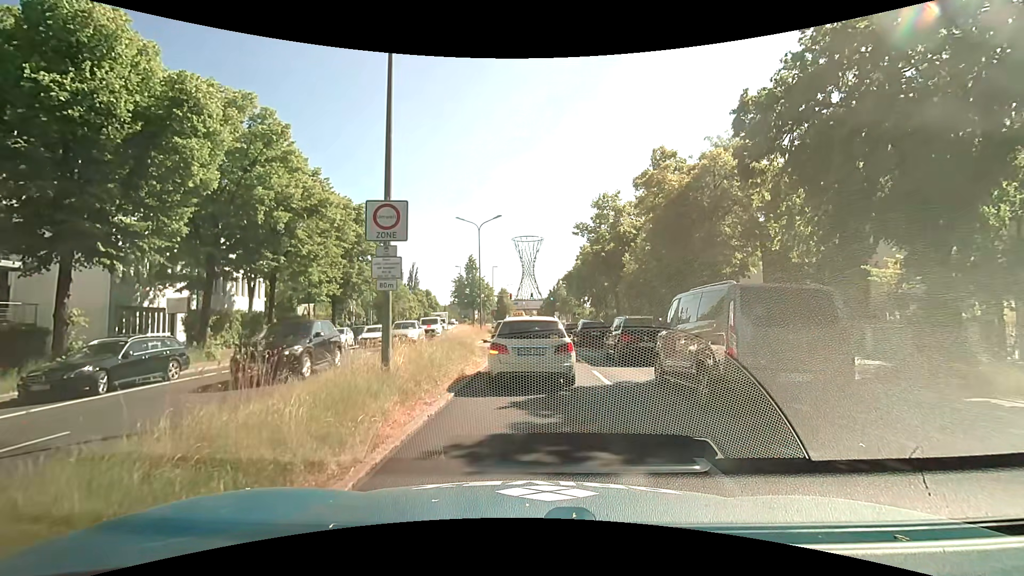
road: primary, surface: asphalt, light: Day
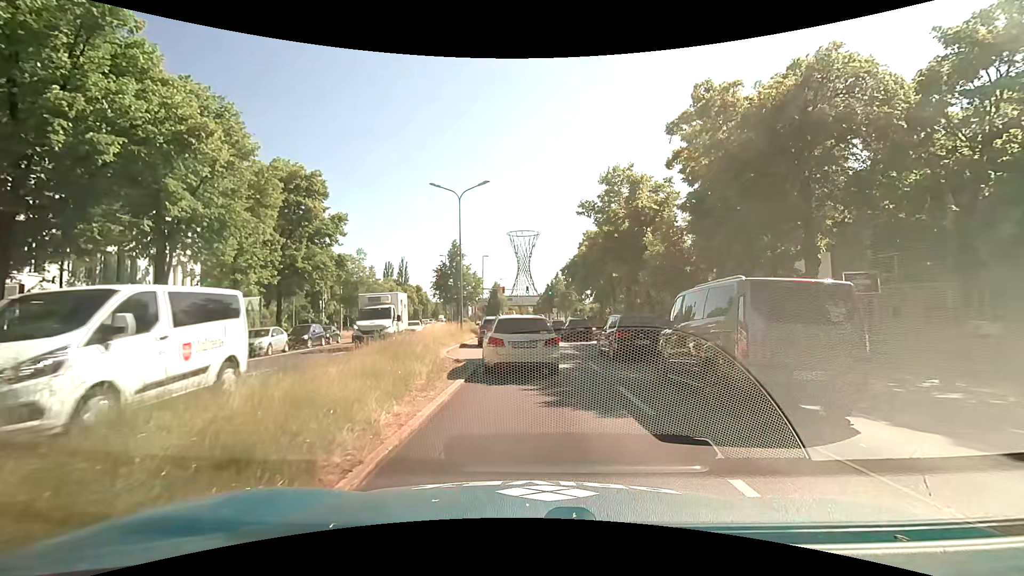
(-0.2, +10.1) m; -1°
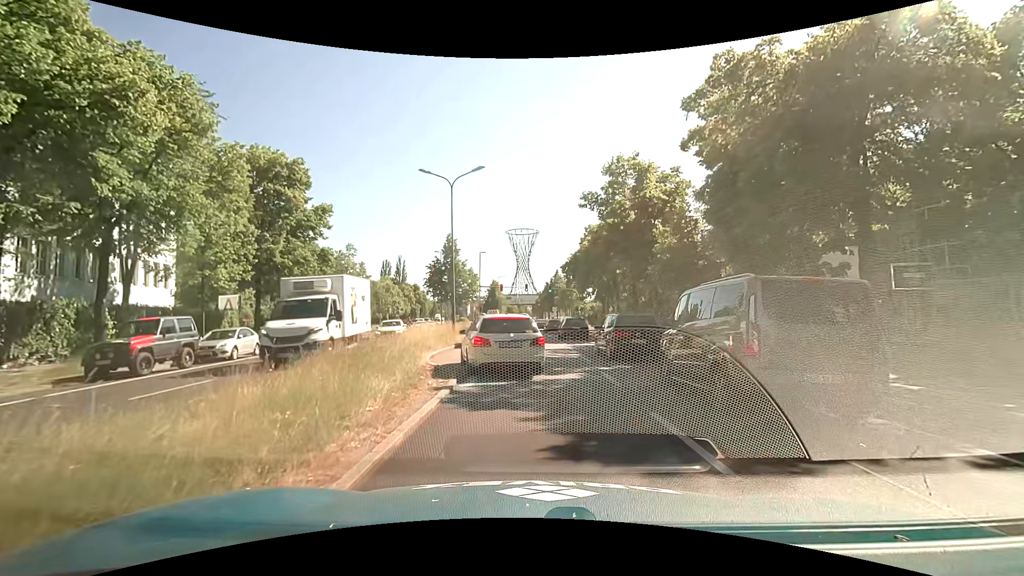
(0.0, +3.0) m; -1°
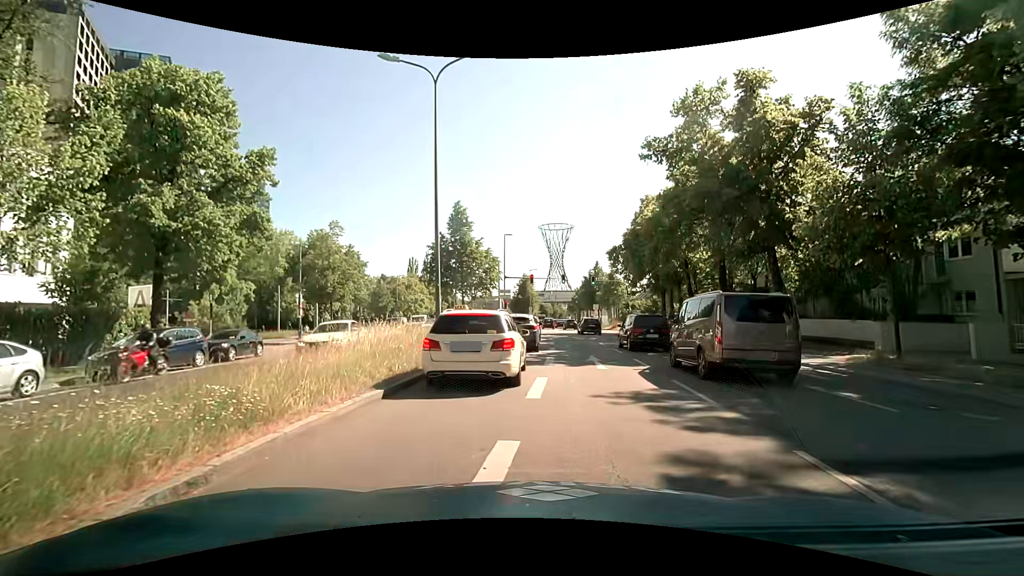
(0.0, +13.6) m; -3°
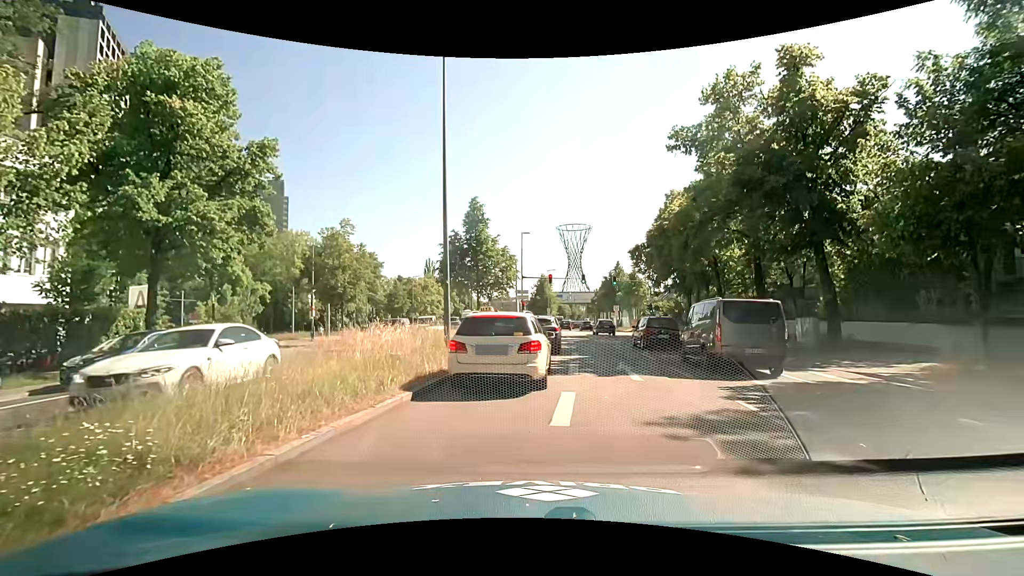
(0.0, +1.9) m; -2°
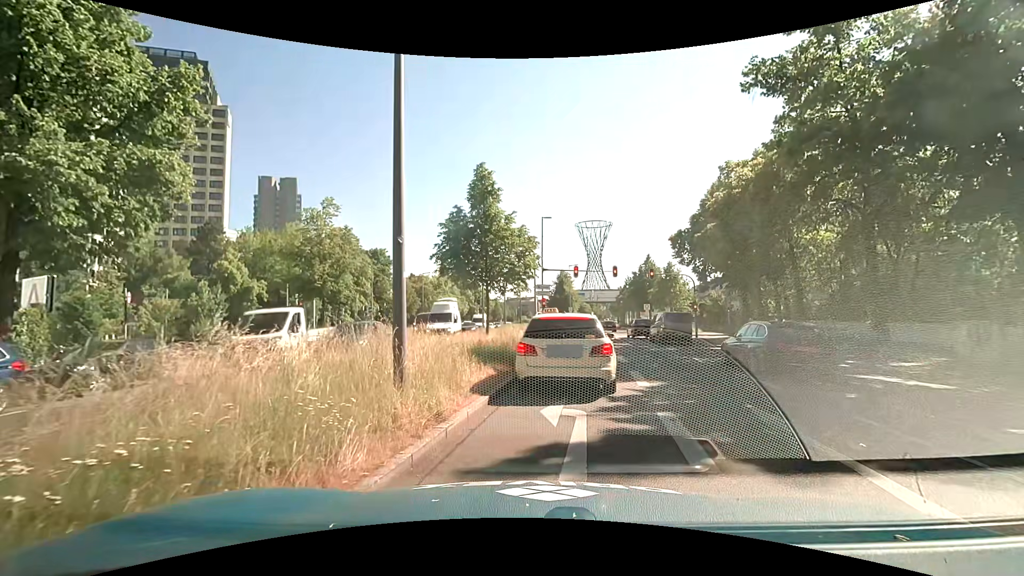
(-0.3, +7.7) m; -2°
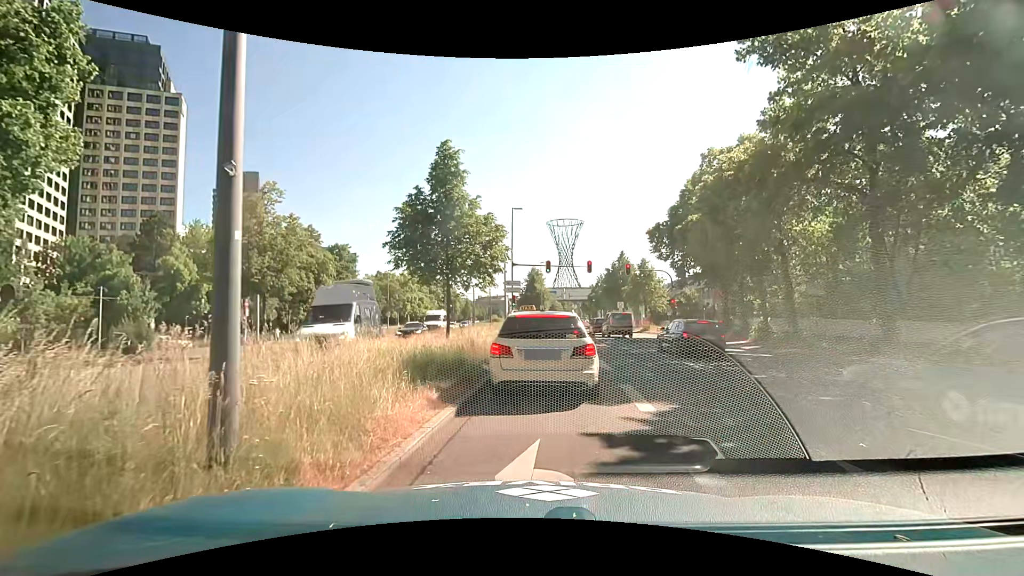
(+0.1, +3.1) m; +4°
